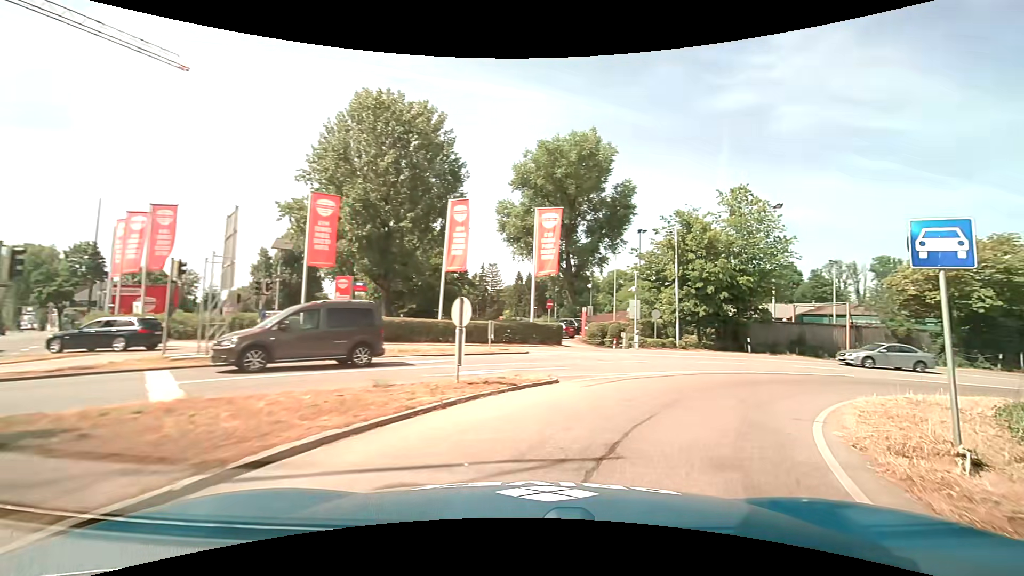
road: trunk_link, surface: asphalt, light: Day
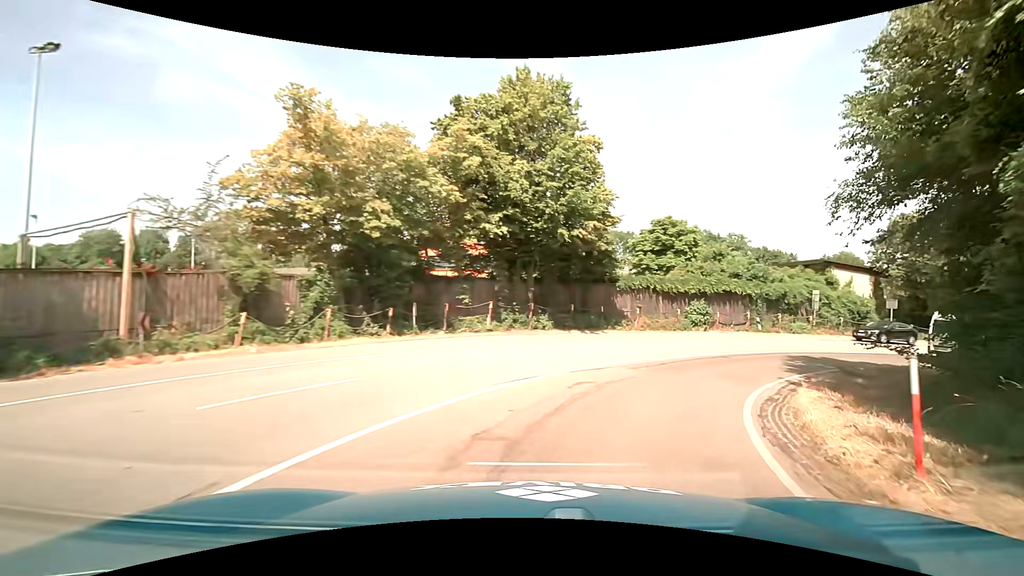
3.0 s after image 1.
(+13.1, +20.7) m; +63°
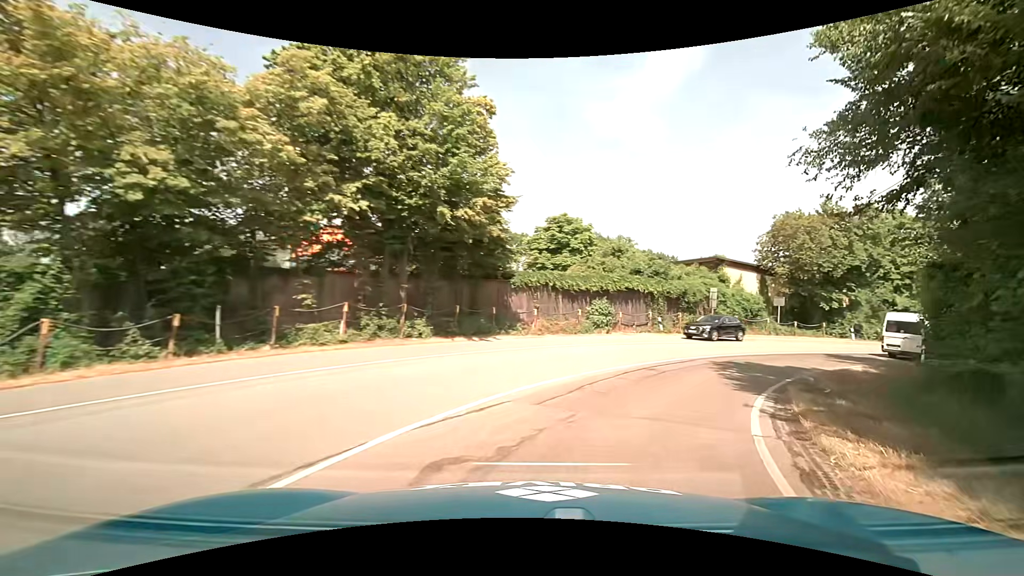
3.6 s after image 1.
(+0.5, +5.4) m; +11°
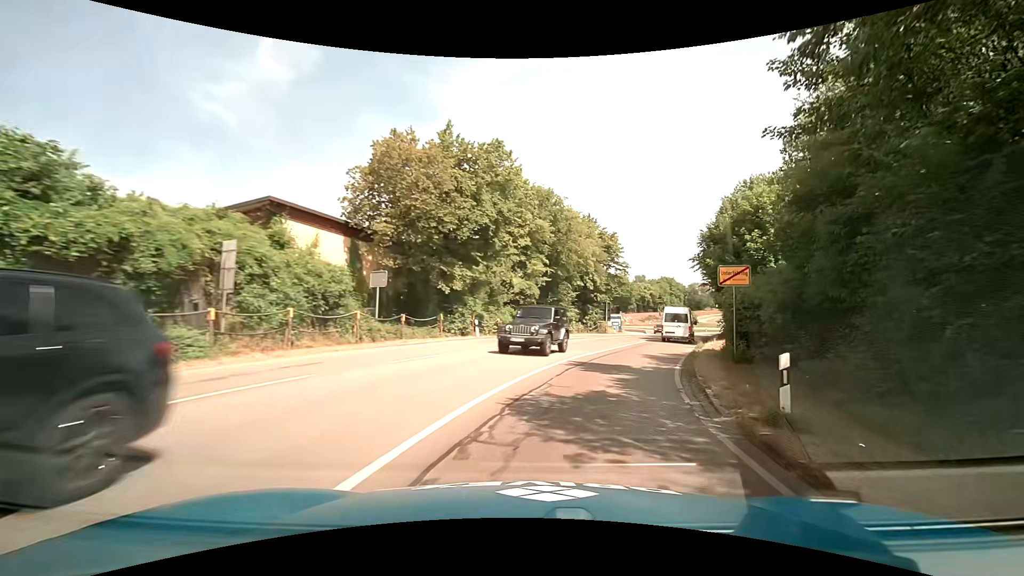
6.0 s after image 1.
(+9.5, +21.0) m; +44°
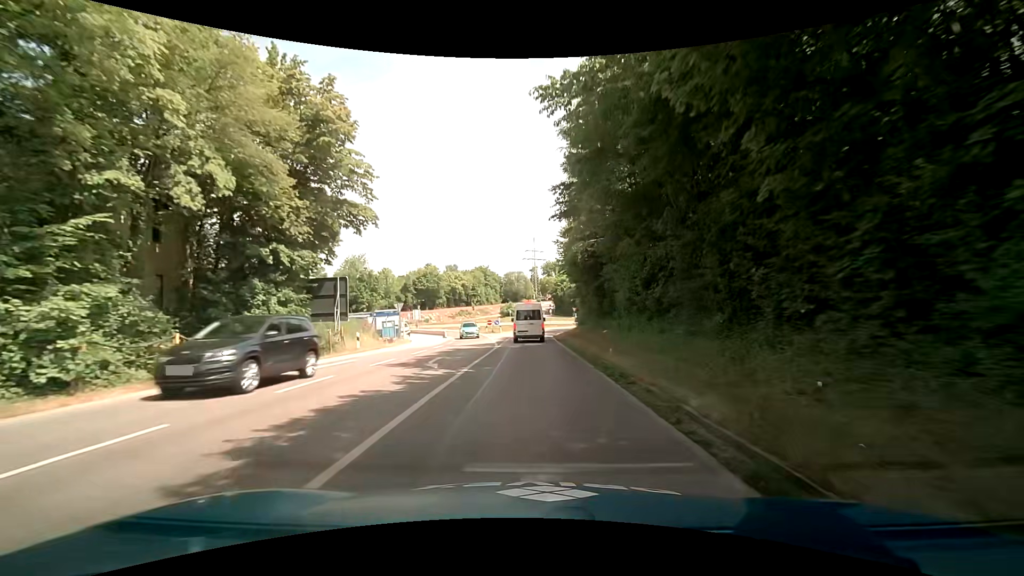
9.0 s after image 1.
(+9.8, +37.3) m; +19°
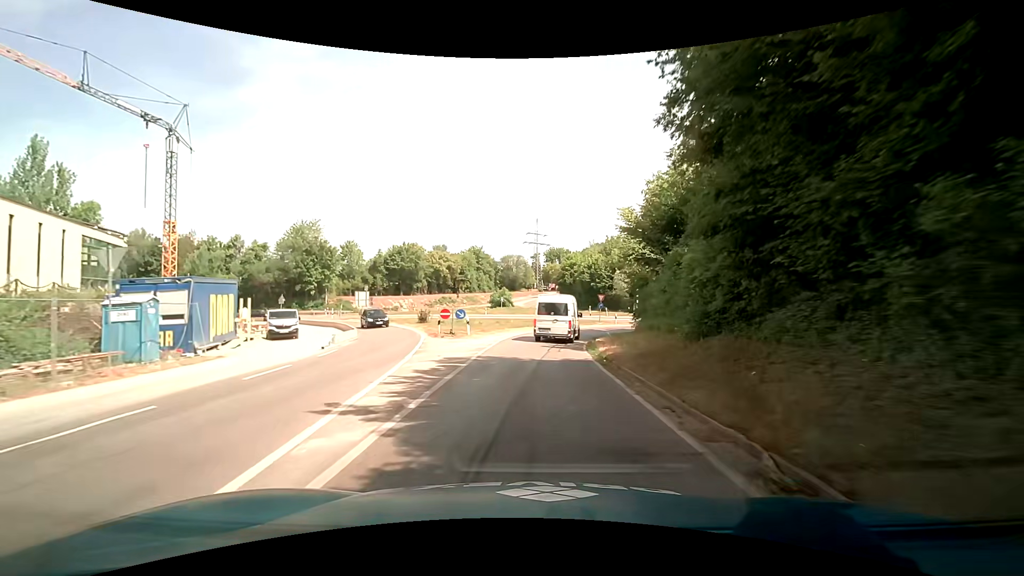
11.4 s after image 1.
(+0.3, +29.4) m; 0°
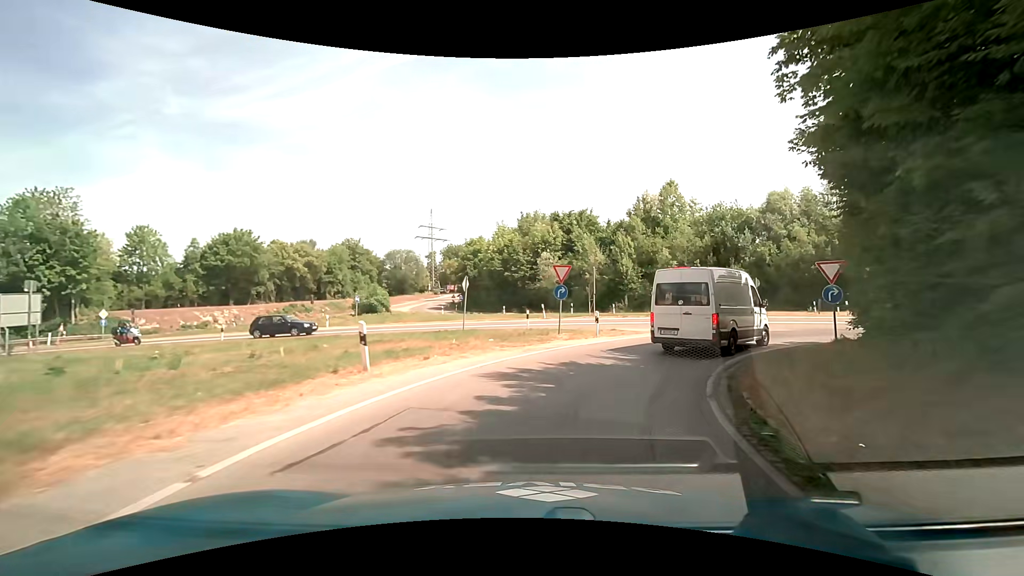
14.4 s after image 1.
(+1.8, +29.4) m; +12°
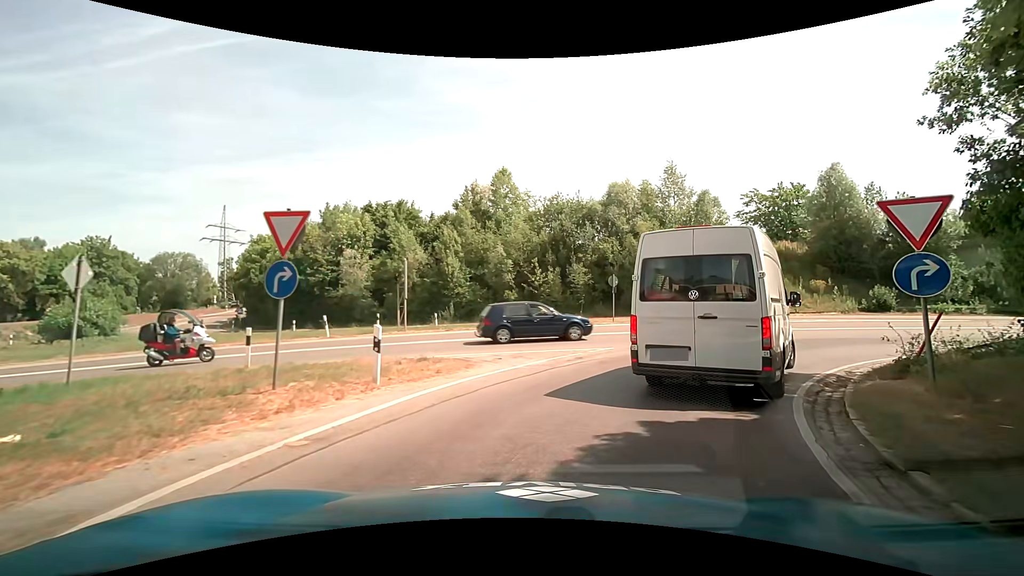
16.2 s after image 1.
(+1.8, +10.9) m; +21°
(+2, +10) (+9, +17) (+17, +22) (+27, +24) (+37, +27) (+46, +29) (+56, +32) (+66, +34) (+76, +36) (+85, +39) m
